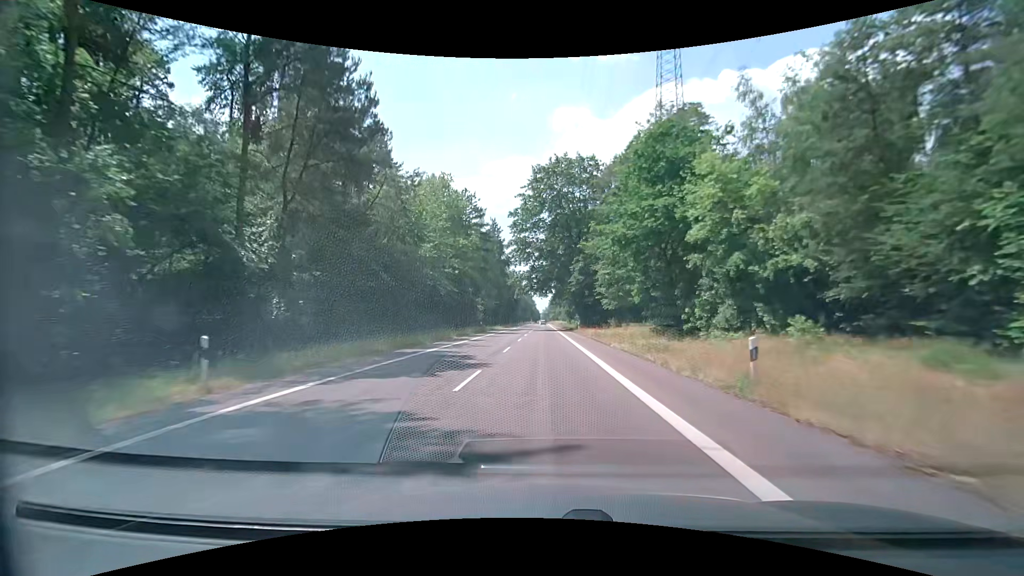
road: secondary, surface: asphalt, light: Day
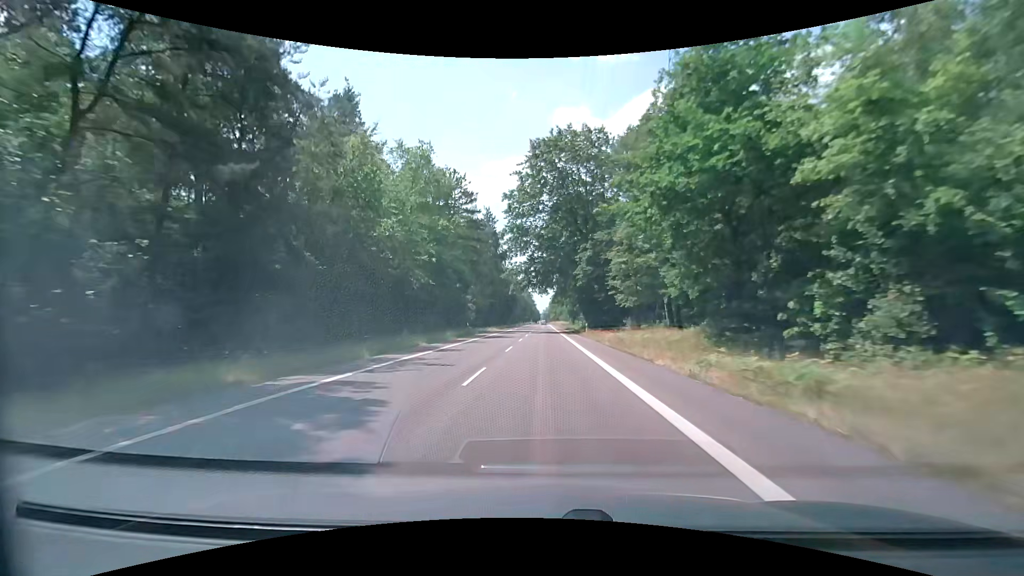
(0.0, +10.6) m; +1°
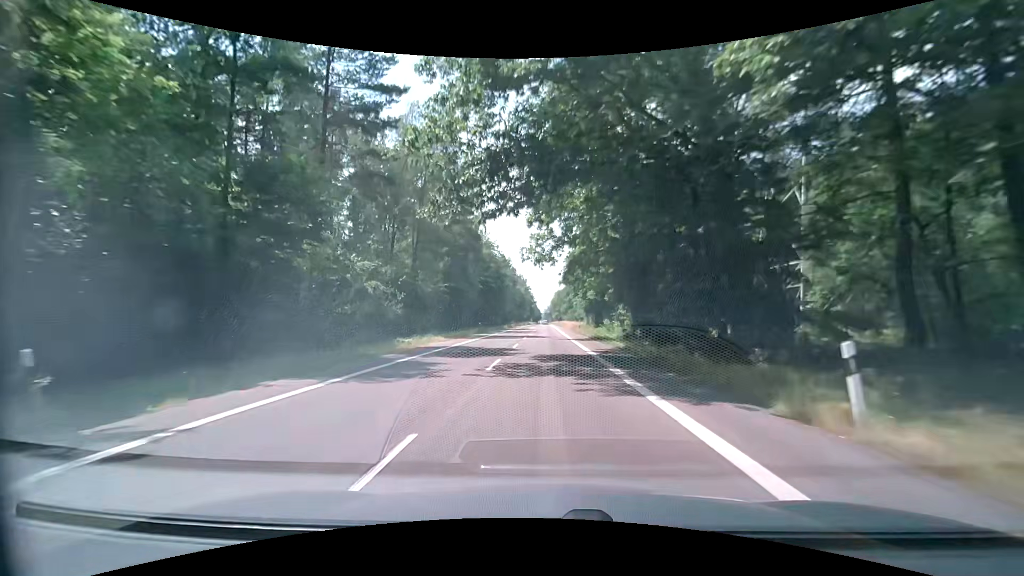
(-0.3, +42.2) m; 0°
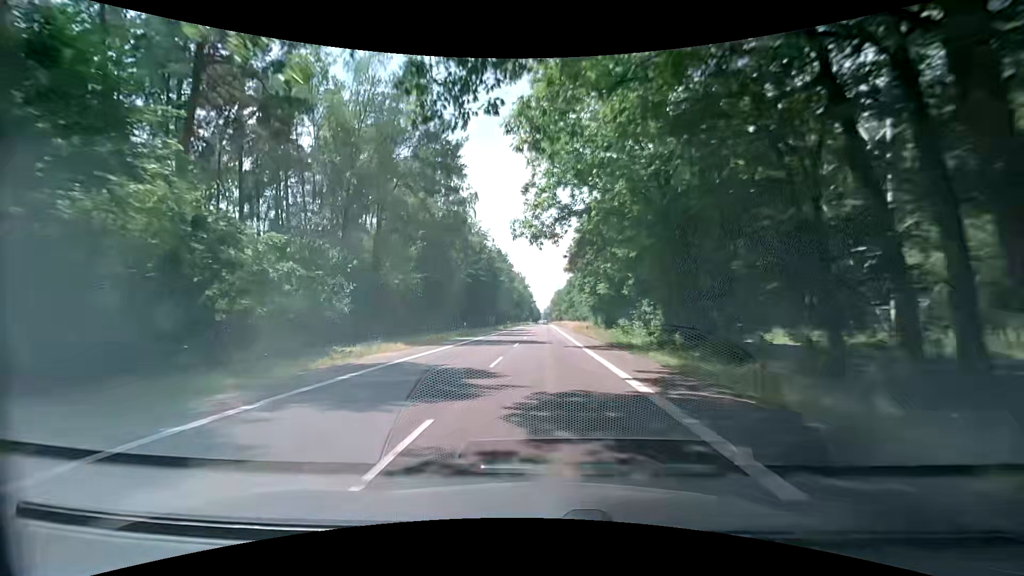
(-0.1, +10.6) m; -1°
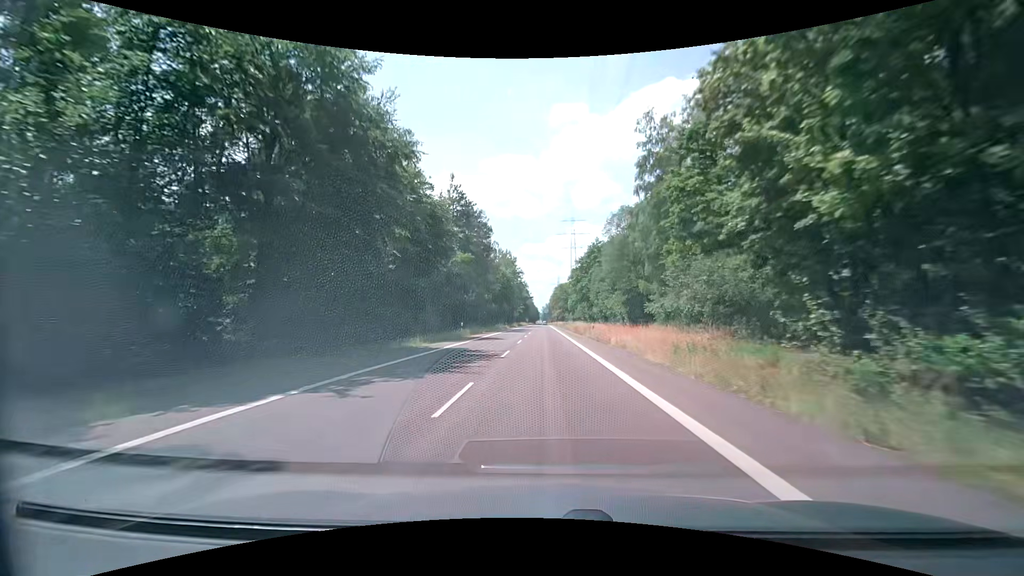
(+0.5, +52.8) m; +1°
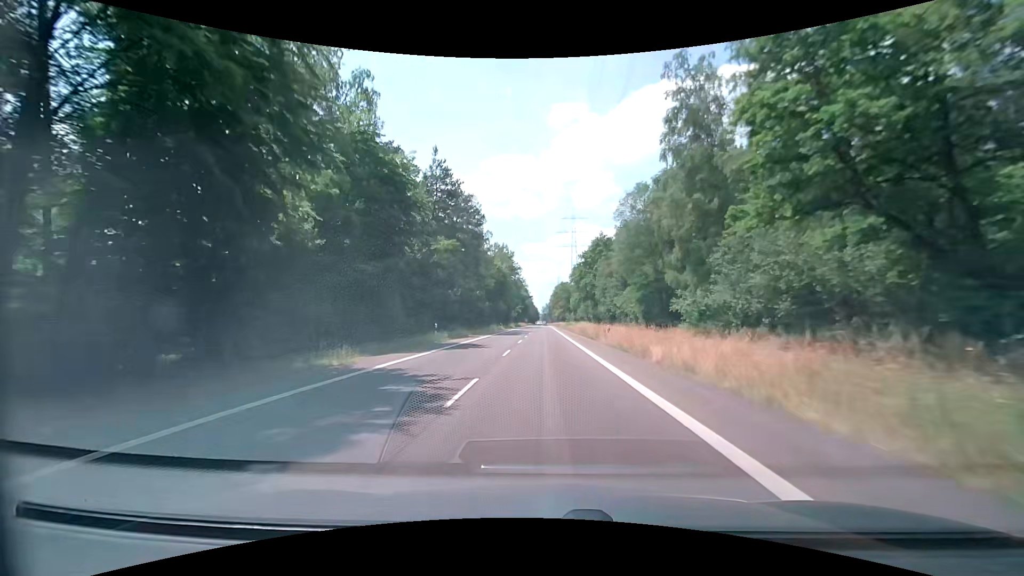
(-0.1, +10.6) m; 0°
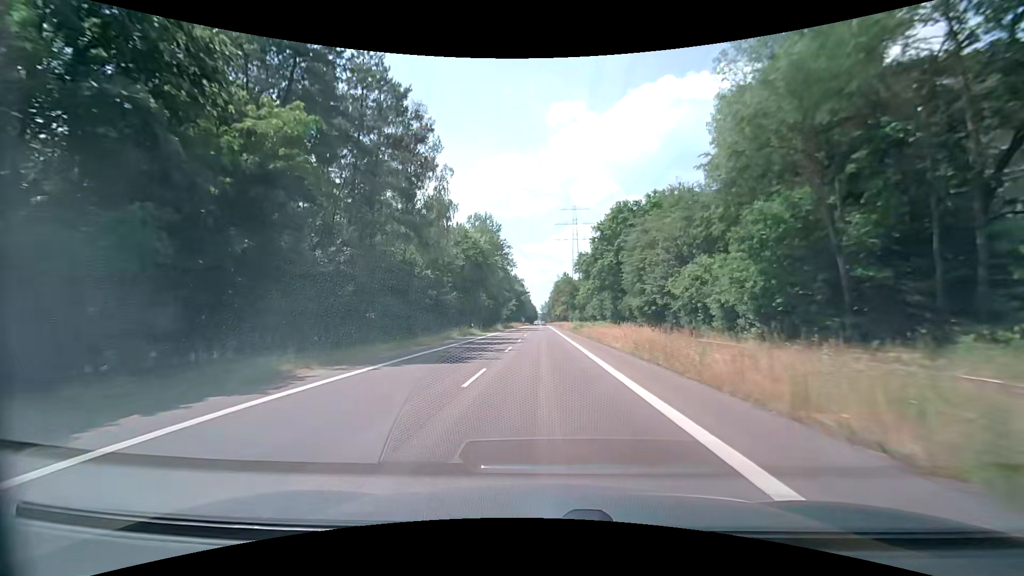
(-0.1, +31.8) m; 0°
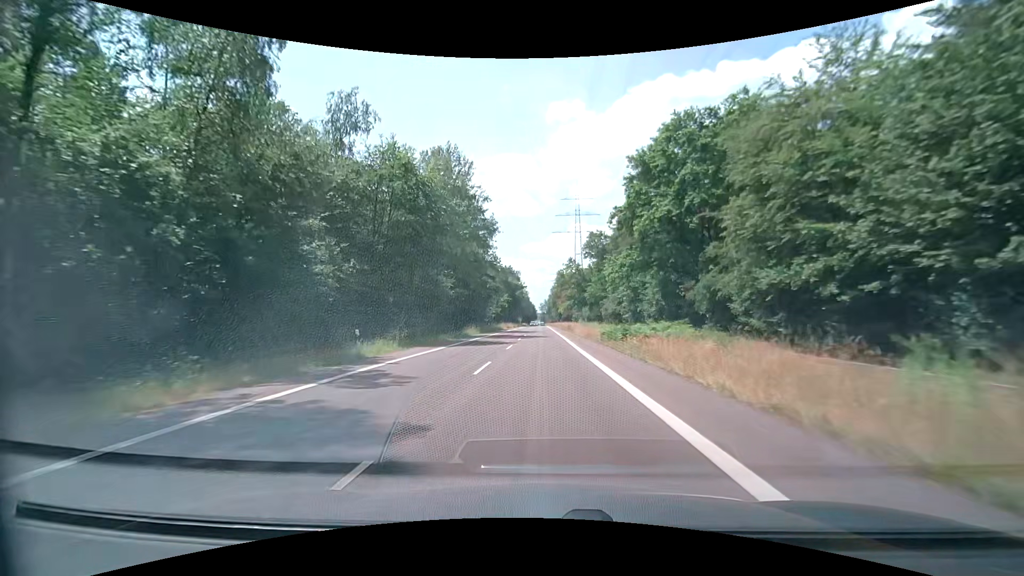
(0.0, +31.8) m; 0°
(0, +10) (0, +20) (0, +30) (0, +40) (0, +50) (0, +60) (0, +70) (0, +80) (0, +90) (0, +100) m
